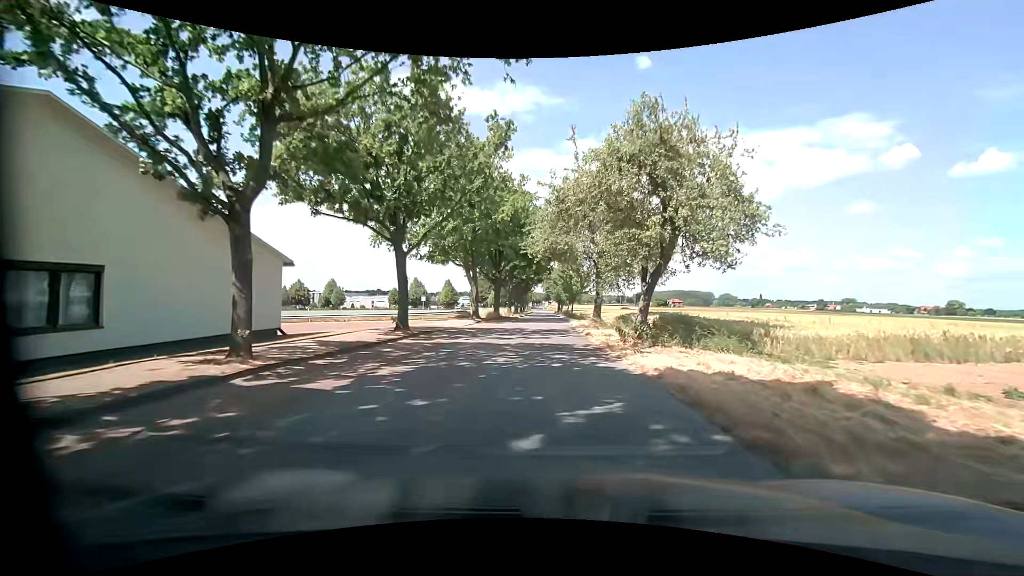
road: unclassified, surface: asphalt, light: Day
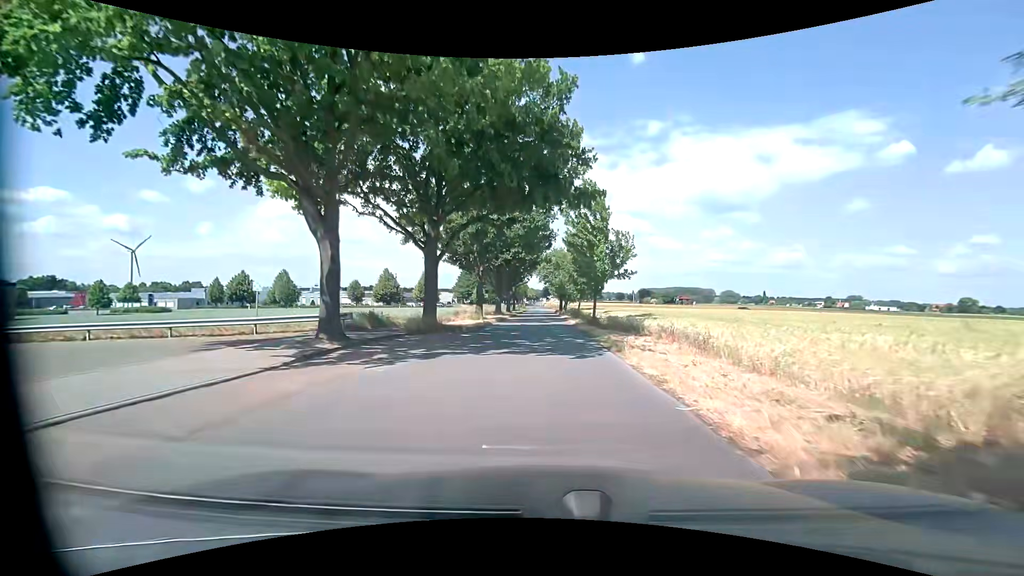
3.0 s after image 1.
(0.0, +29.6) m; 0°
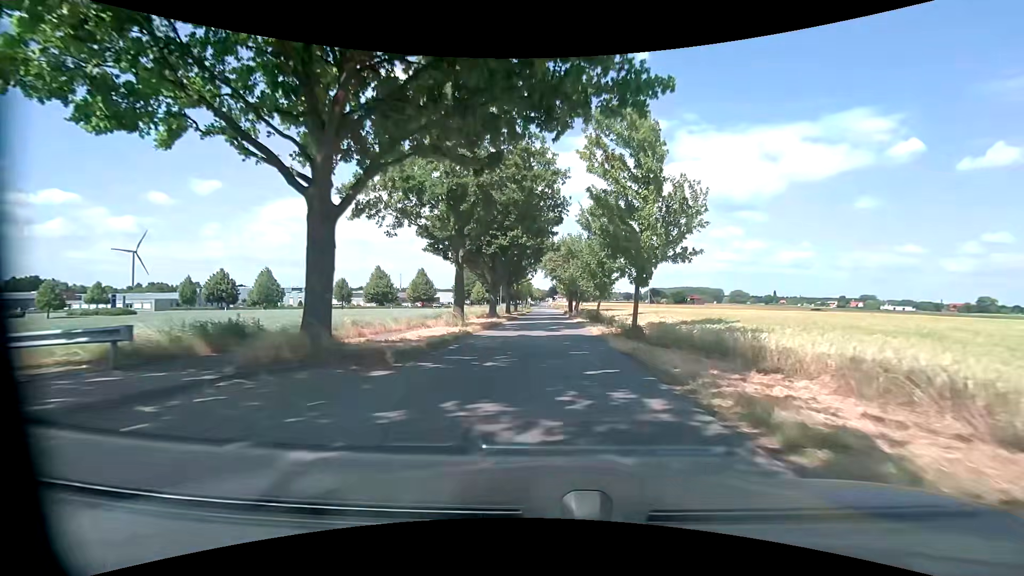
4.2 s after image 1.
(0.0, +12.0) m; -1°
(0, +10) (0, +20) (0, +30) (+1, +40) (+1, +50) (+1, +60) (+1, +70) (+2, +80) (+2, +90) (+2, +100) m
